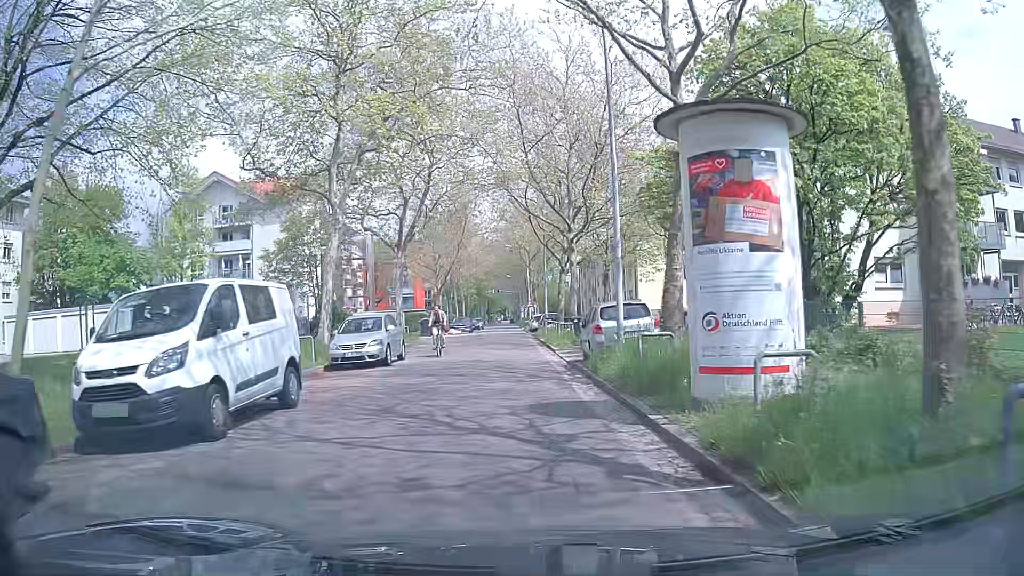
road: unclassified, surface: asphalt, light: Day
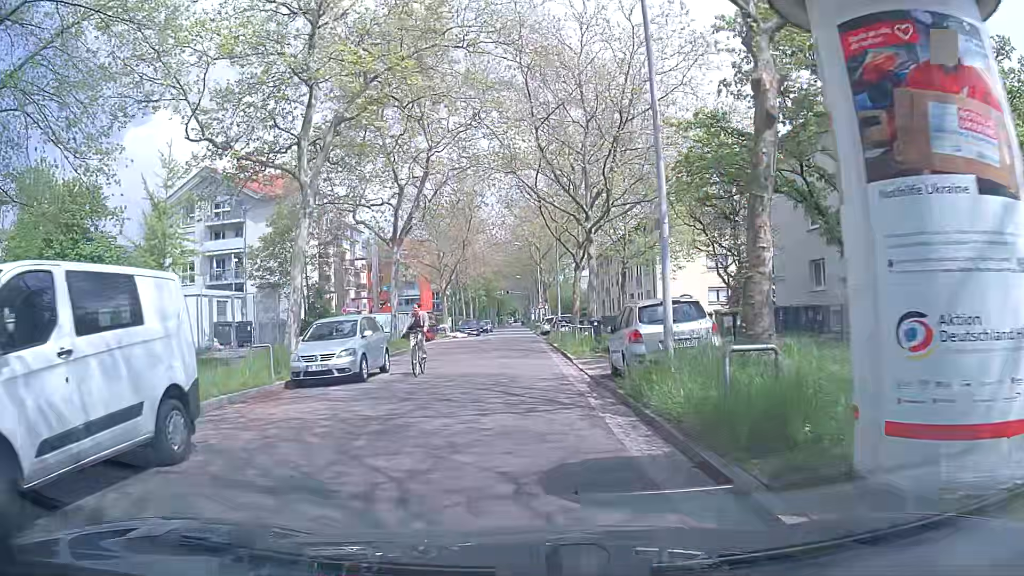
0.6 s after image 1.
(0.0, +4.1) m; +1°
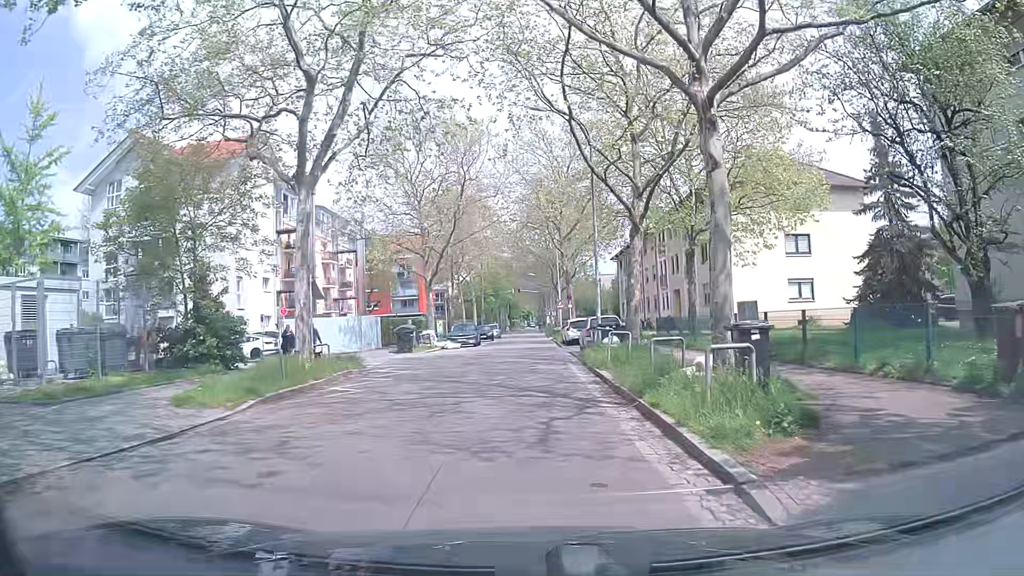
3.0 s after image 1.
(-0.6, +15.6) m; -3°
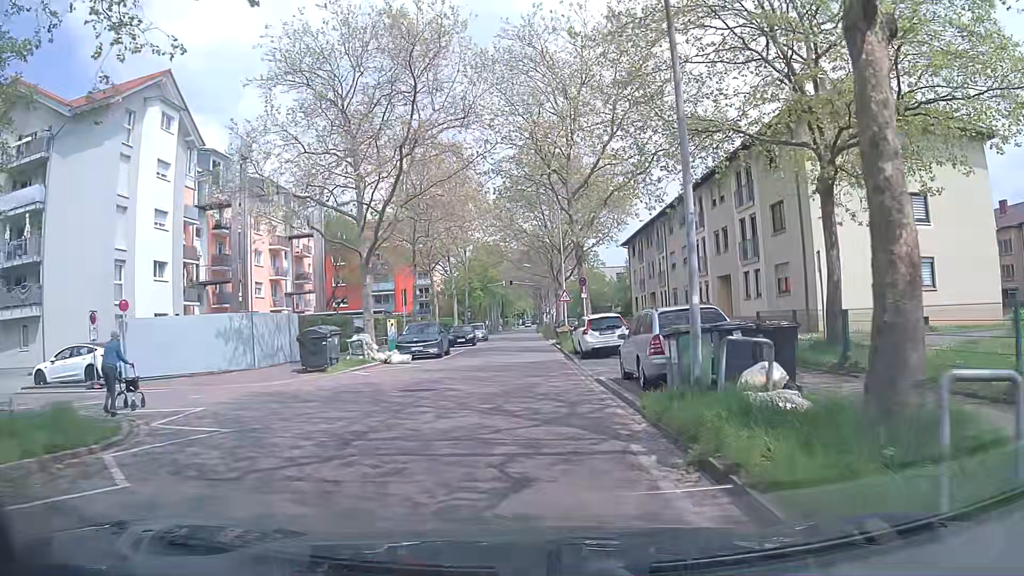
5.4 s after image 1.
(+0.1, +15.0) m; +2°
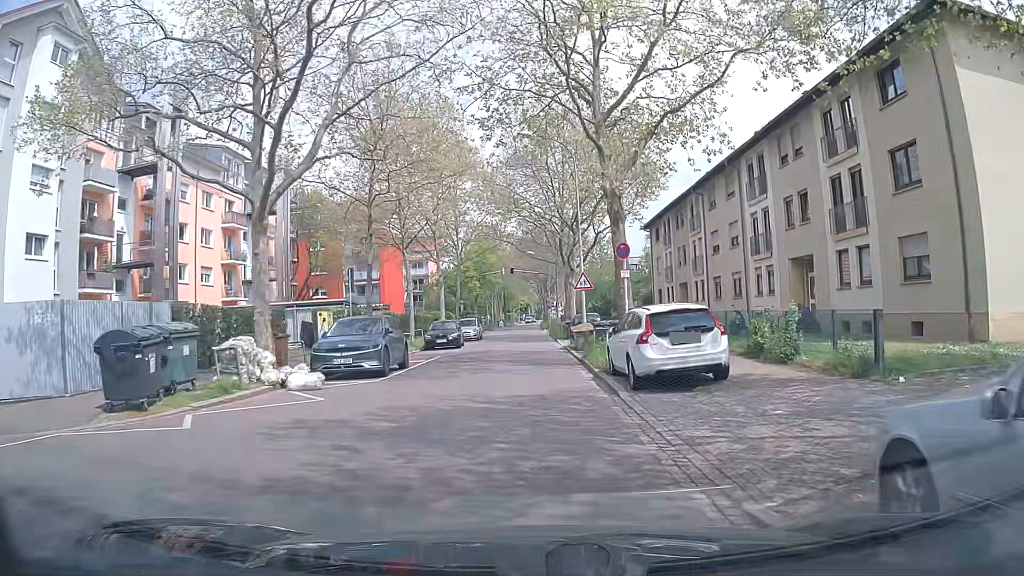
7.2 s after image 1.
(-0.2, +11.3) m; -1°
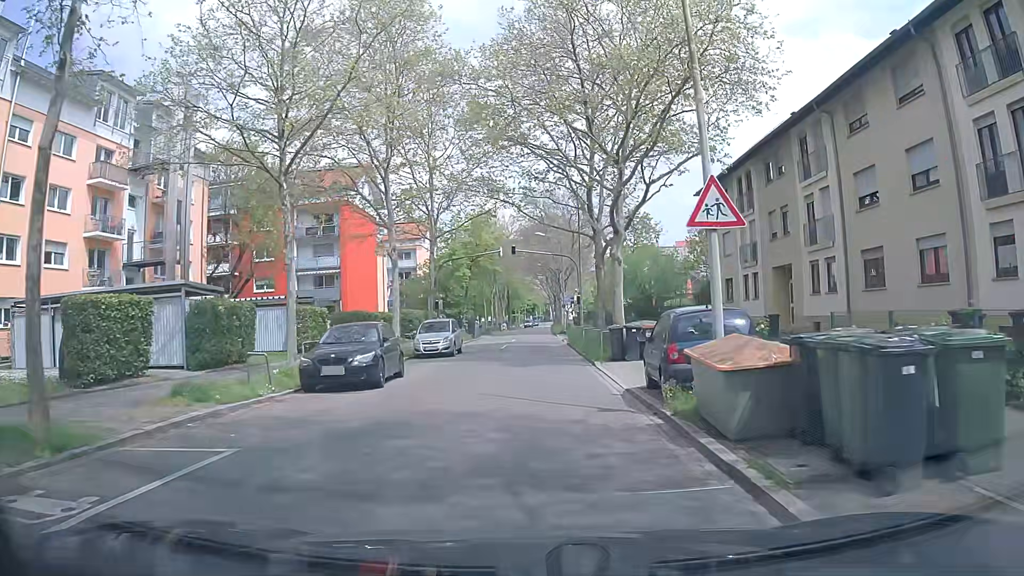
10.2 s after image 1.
(-0.2, +19.4) m; 0°
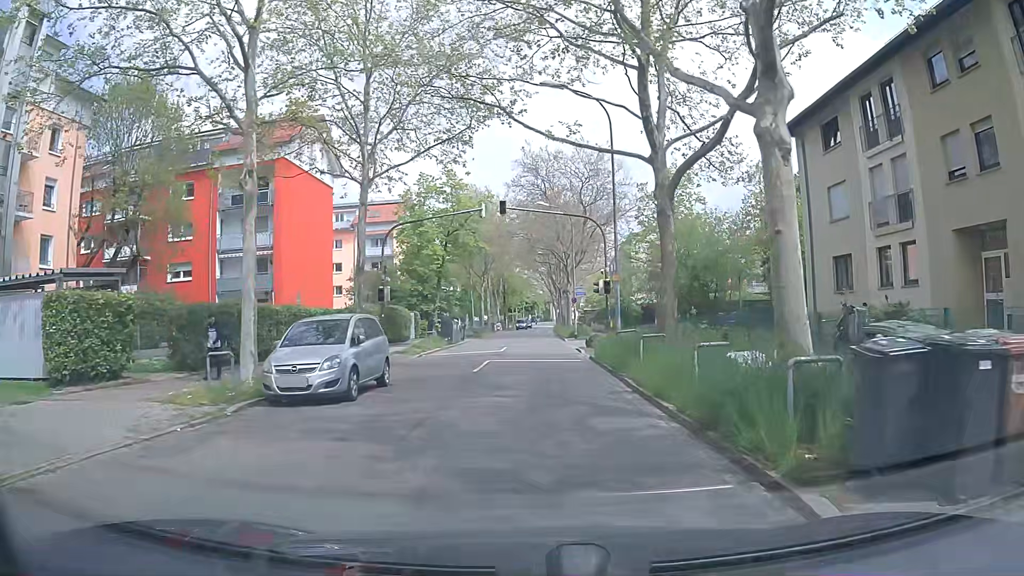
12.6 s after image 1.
(-0.2, +16.1) m; -1°
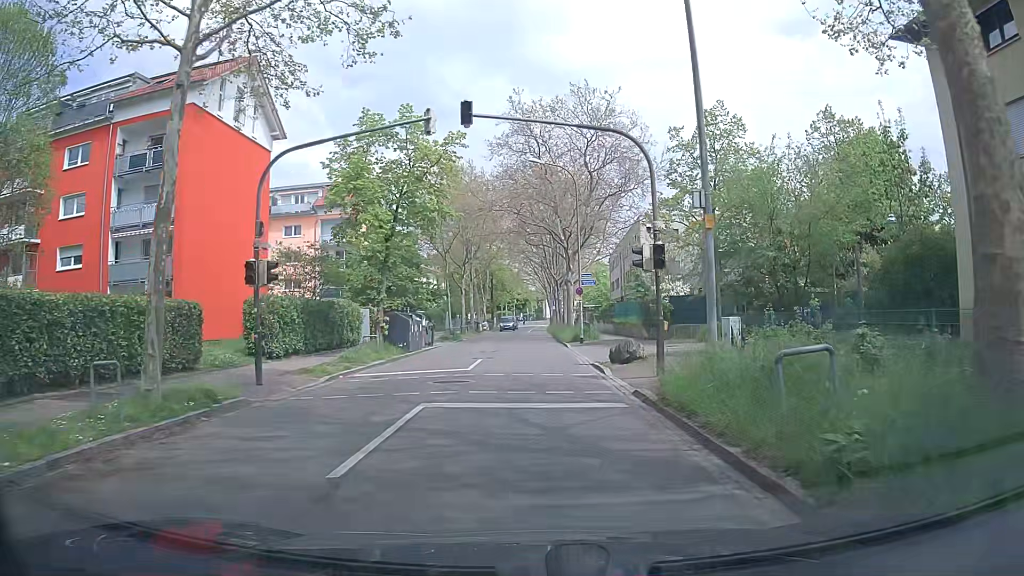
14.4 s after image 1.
(+0.2, +12.4) m; +2°
(0, +10) (0, +20) (0, +30) (-1, +40) (-1, +50) (-1, +60) (-1, +70) (-1, +80) (-1, +90) (-1, +100) m
